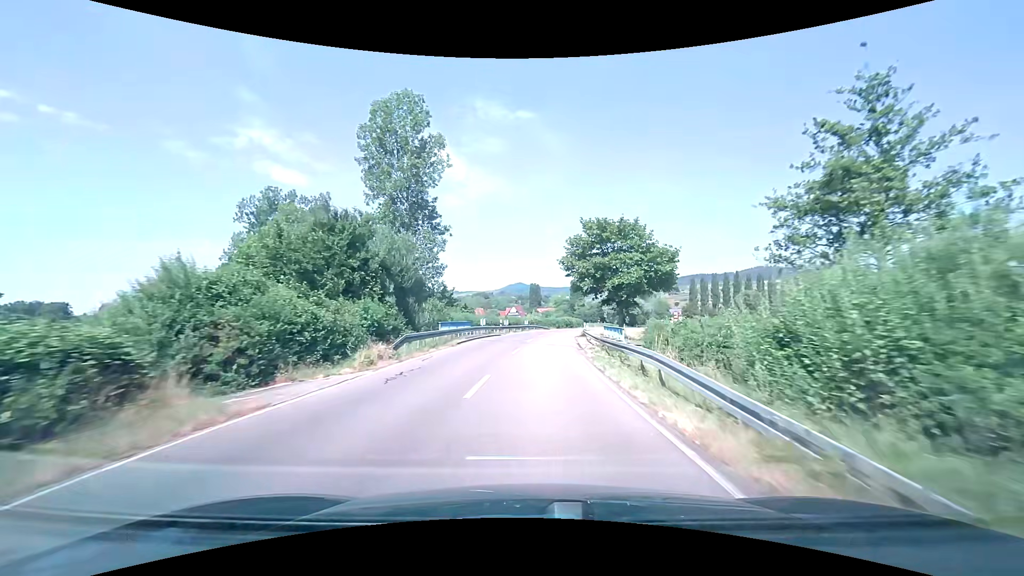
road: tertiary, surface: asphalt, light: Day
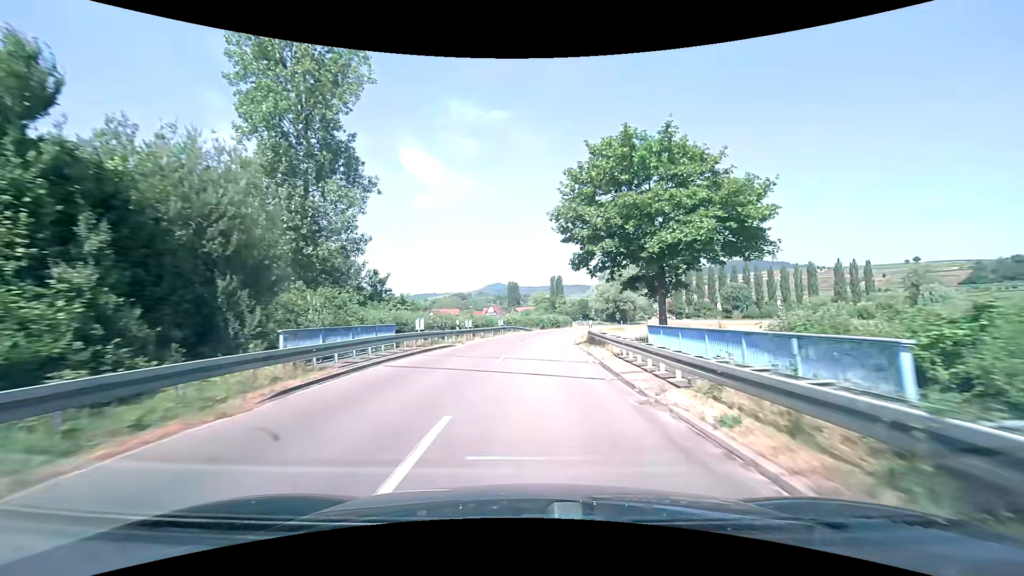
(+0.3, +17.5) m; +2°
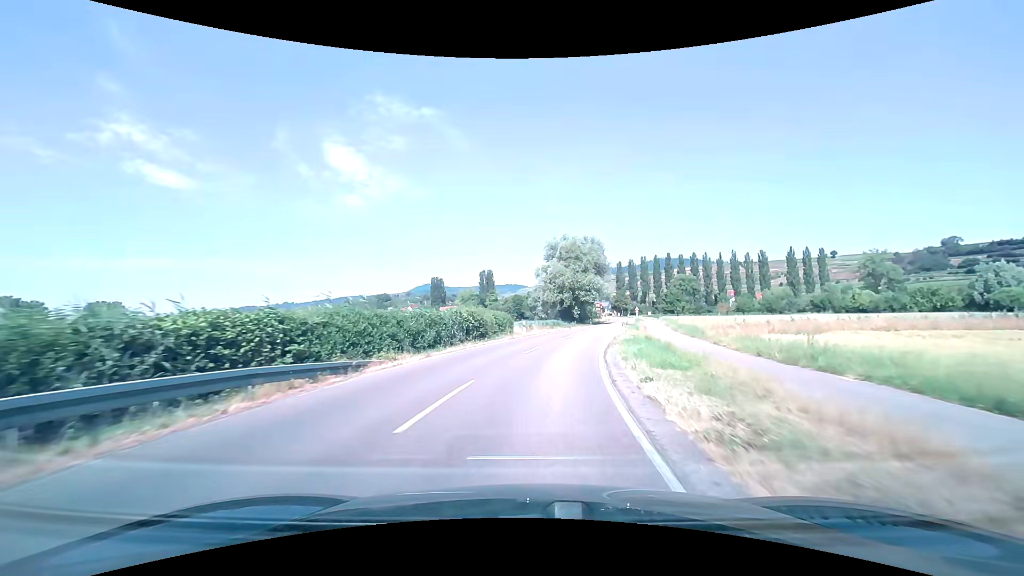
(+2.8, +44.0) m; +8°
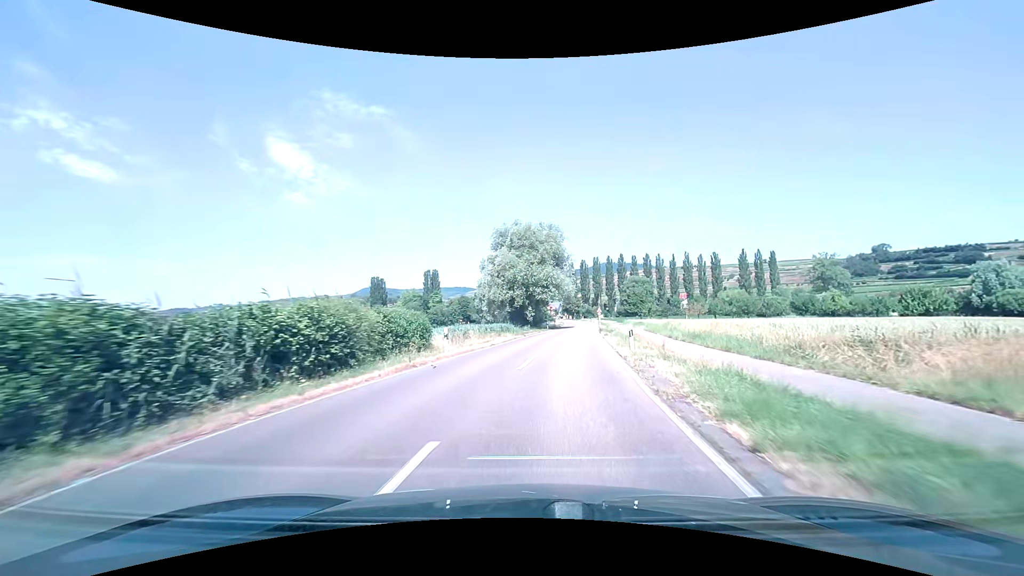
(+0.7, +17.1) m; +6°
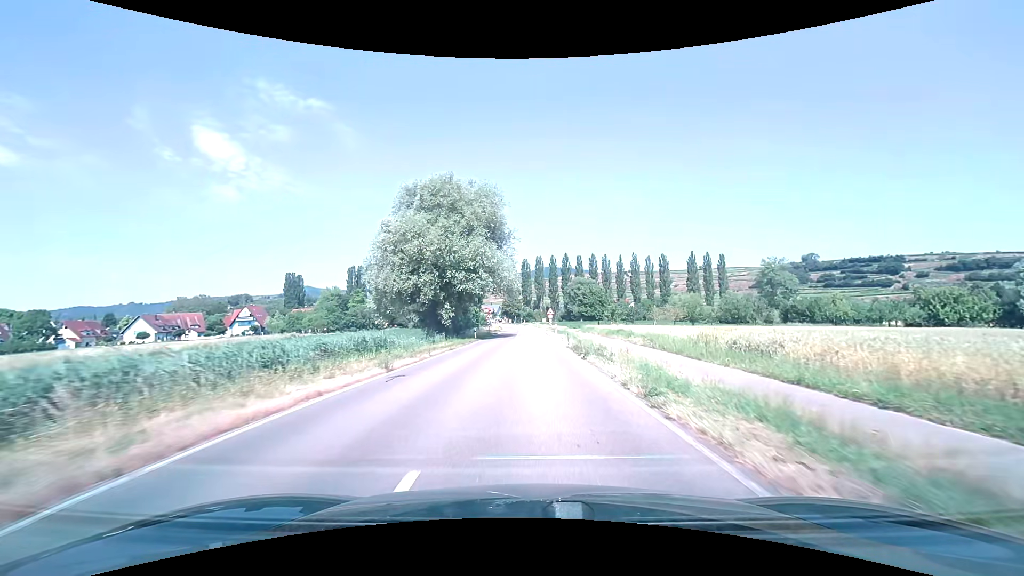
(+1.8, +24.8) m; +7°
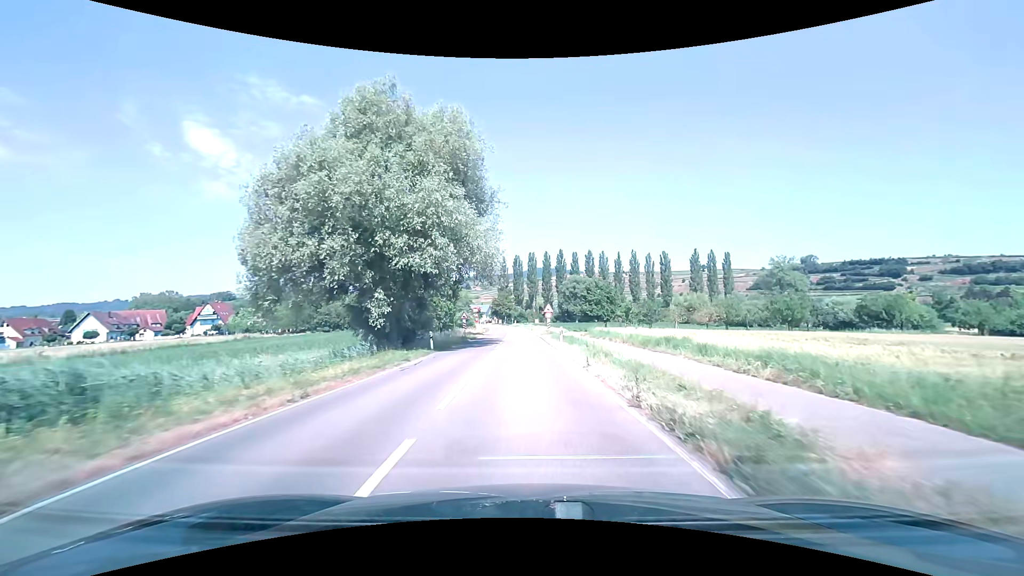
(+0.2, +16.9) m; +1°
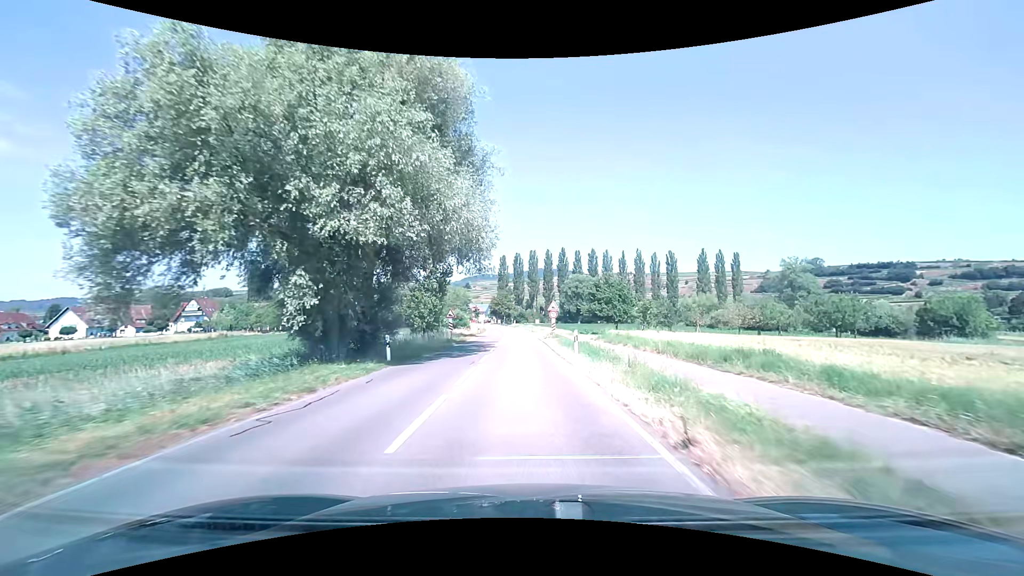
(0.0, +8.6) m; 0°
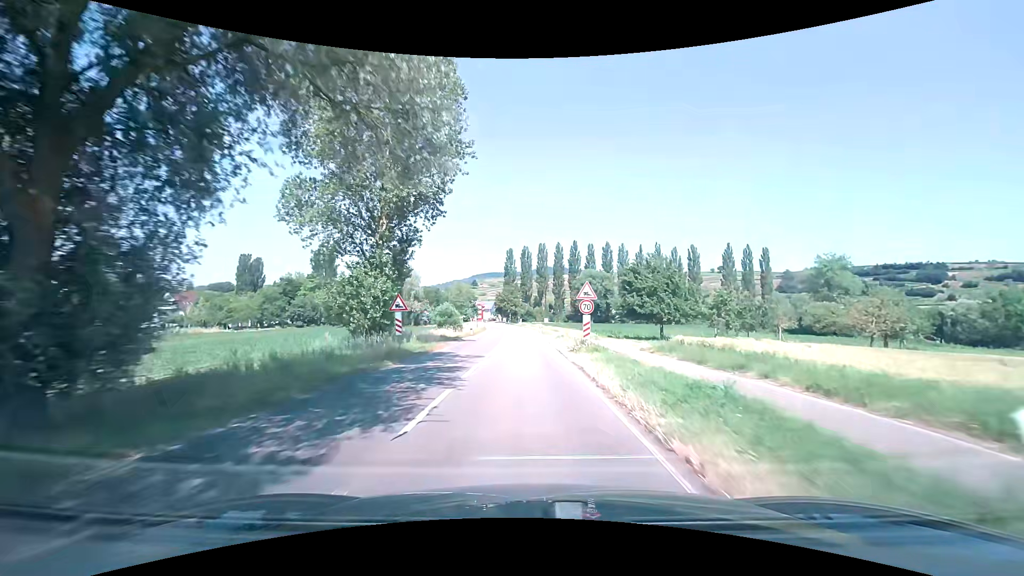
(-0.1, +17.4) m; -1°
(0, +10) (0, +20) (0, +30) (0, +40) (-1, +50) (-1, +60) (-1, +70) (-2, +80) (-3, +90) (-4, +100) m
